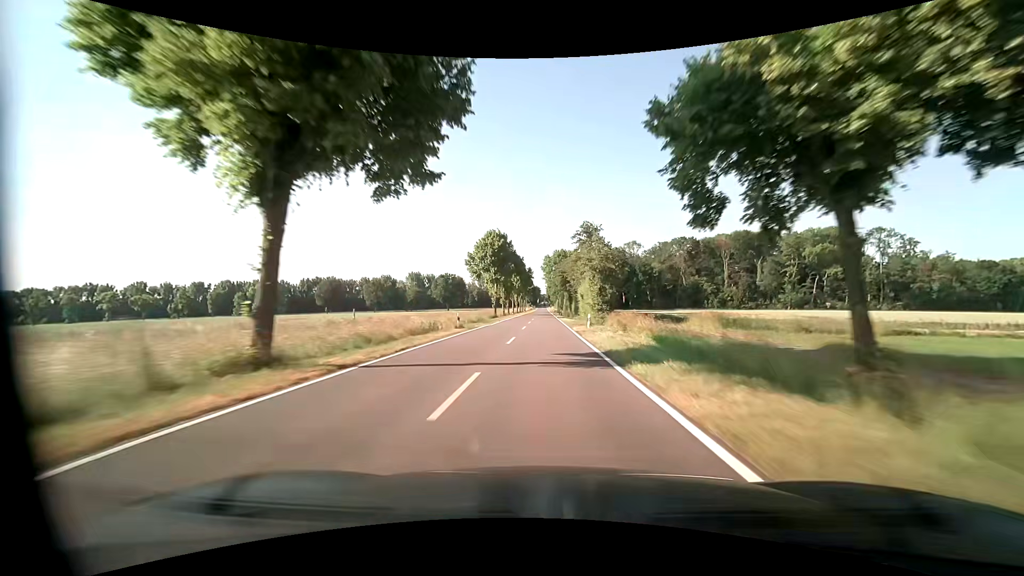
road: tertiary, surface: asphalt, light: Day
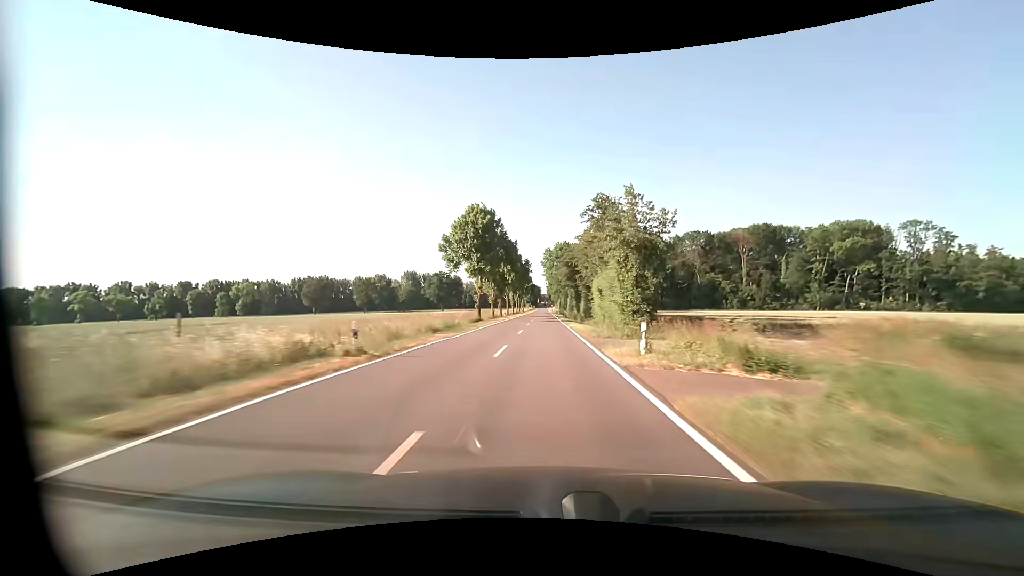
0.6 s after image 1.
(0.0, +16.6) m; 0°
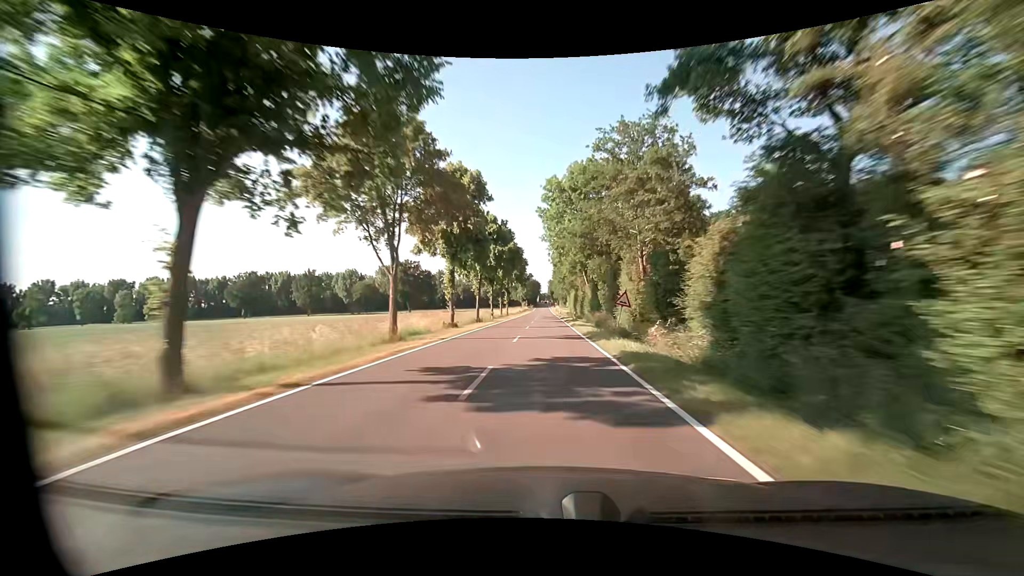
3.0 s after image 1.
(+0.3, +66.4) m; 0°
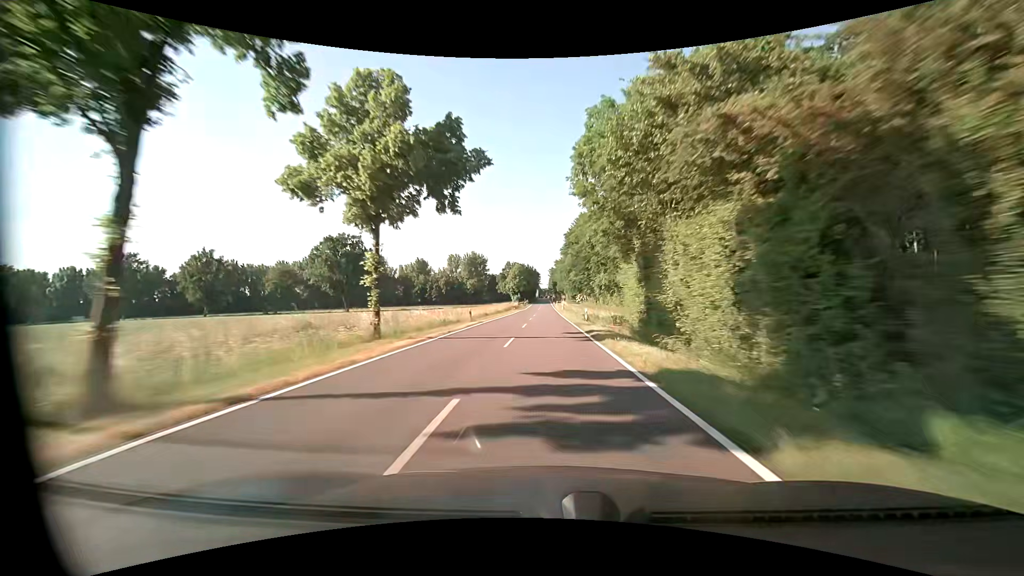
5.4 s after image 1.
(+0.2, +63.9) m; 0°
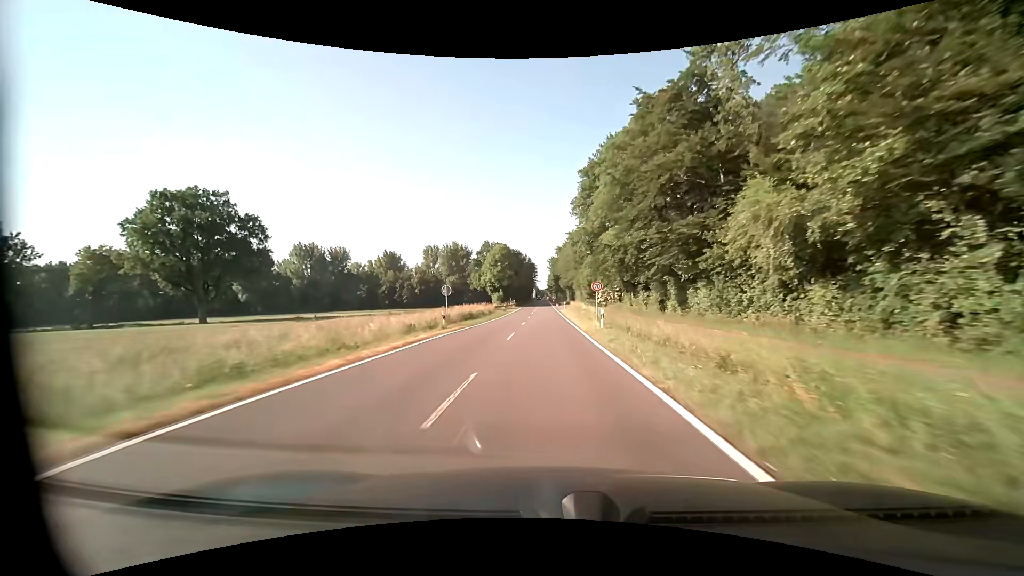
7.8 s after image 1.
(0.0, +57.0) m; 0°
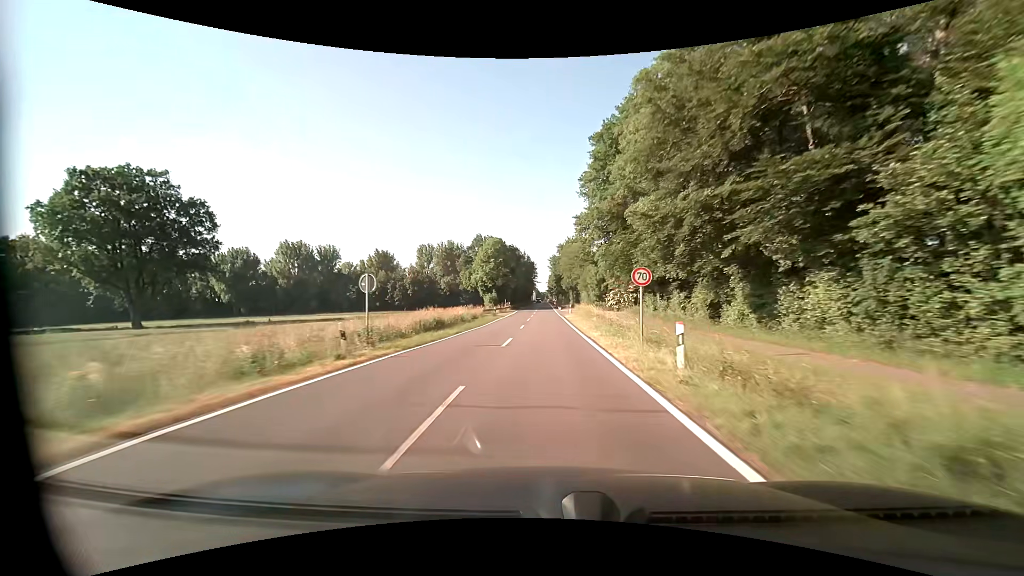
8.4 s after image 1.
(0.0, +13.2) m; 0°
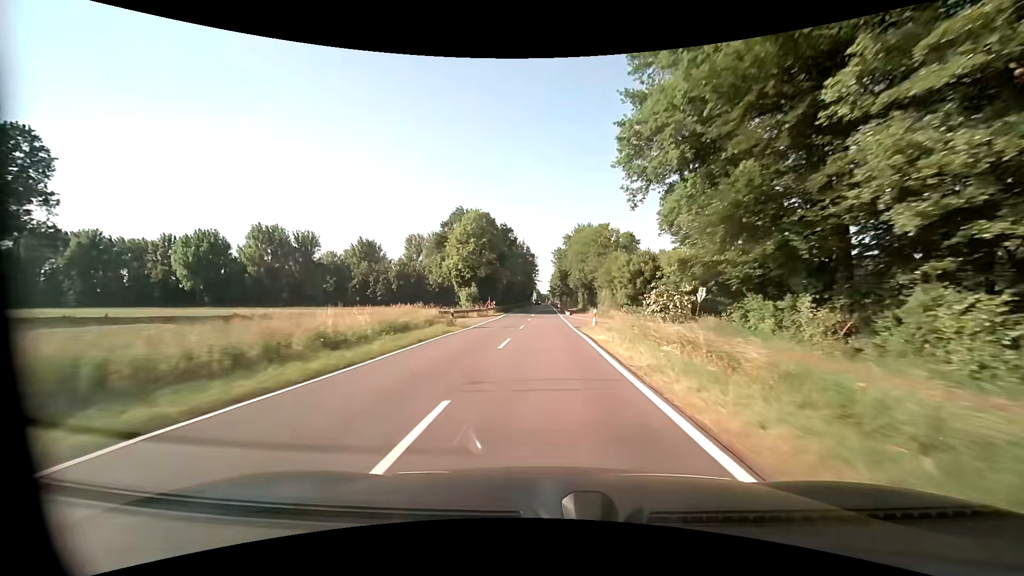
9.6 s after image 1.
(0.0, +24.9) m; 0°
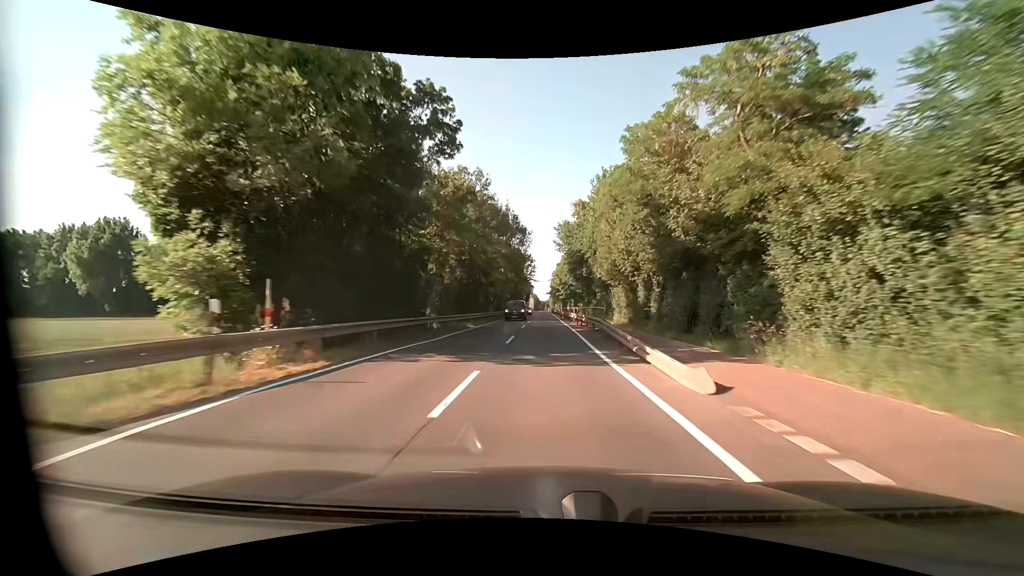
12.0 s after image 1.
(0.0, +45.0) m; 0°
(0, +10) (0, +20) (0, +30) (0, +40) (0, +50) (0, +60) (0, +70) (0, +80) (0, +90) (0, +100) m
